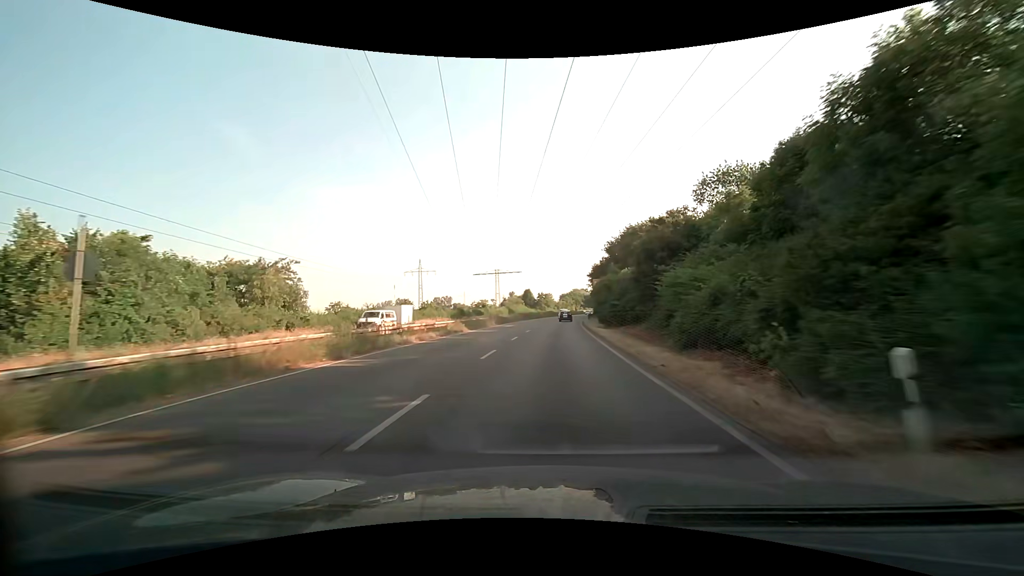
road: trunk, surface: asphalt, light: Day
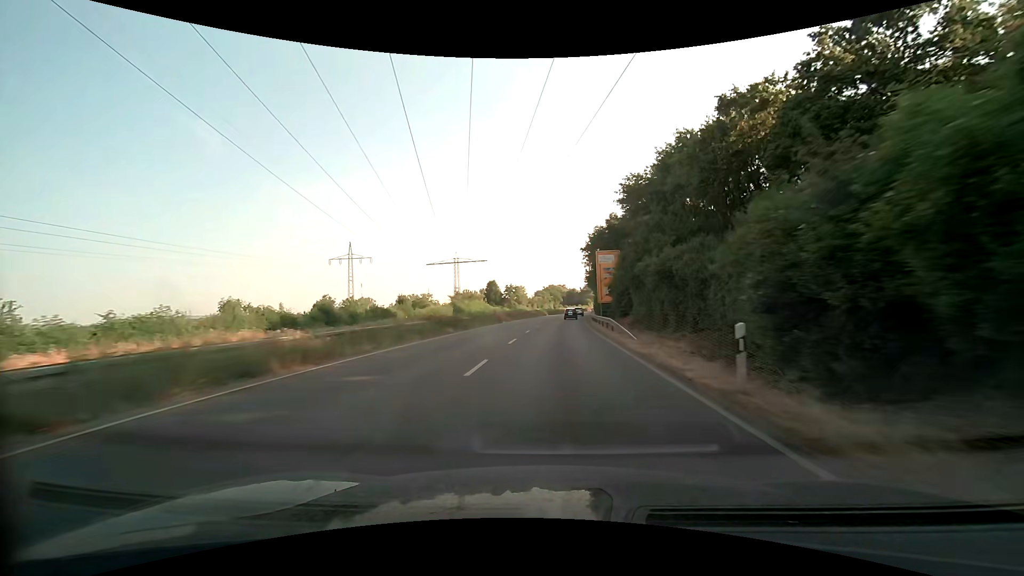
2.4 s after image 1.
(+1.4, +49.1) m; +3°
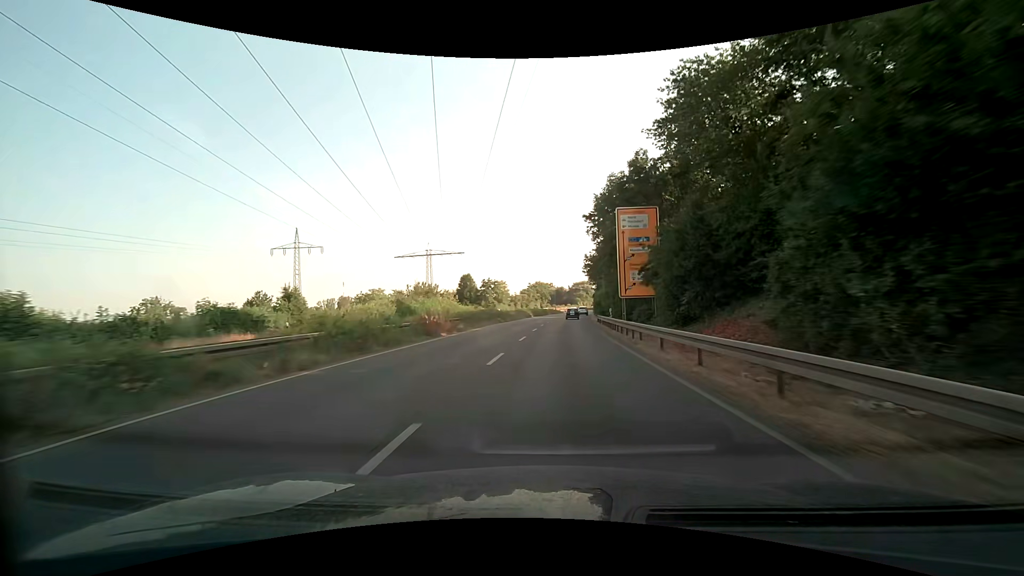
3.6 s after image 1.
(+0.2, +25.2) m; +2°
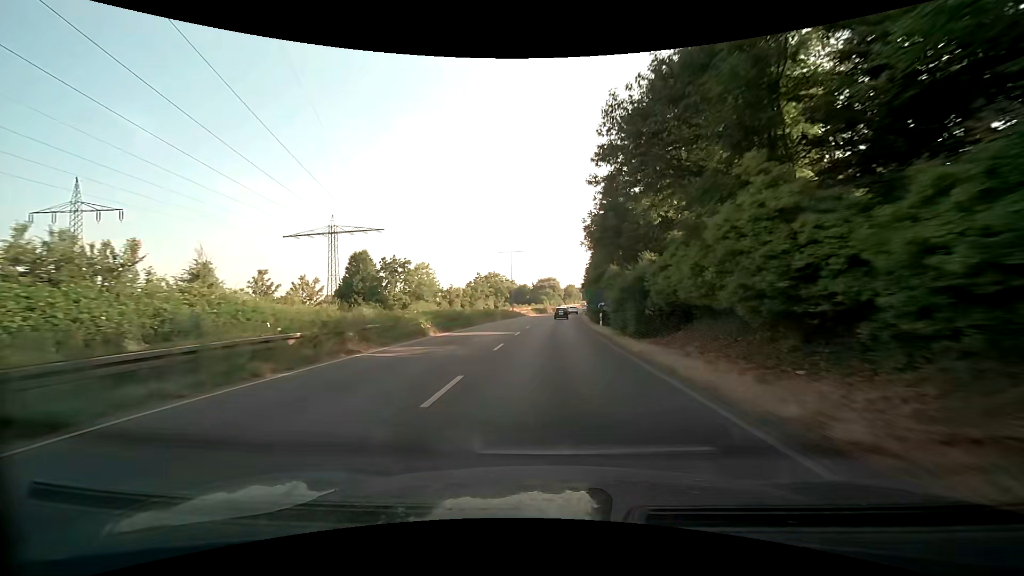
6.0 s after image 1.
(+1.7, +49.9) m; +4°
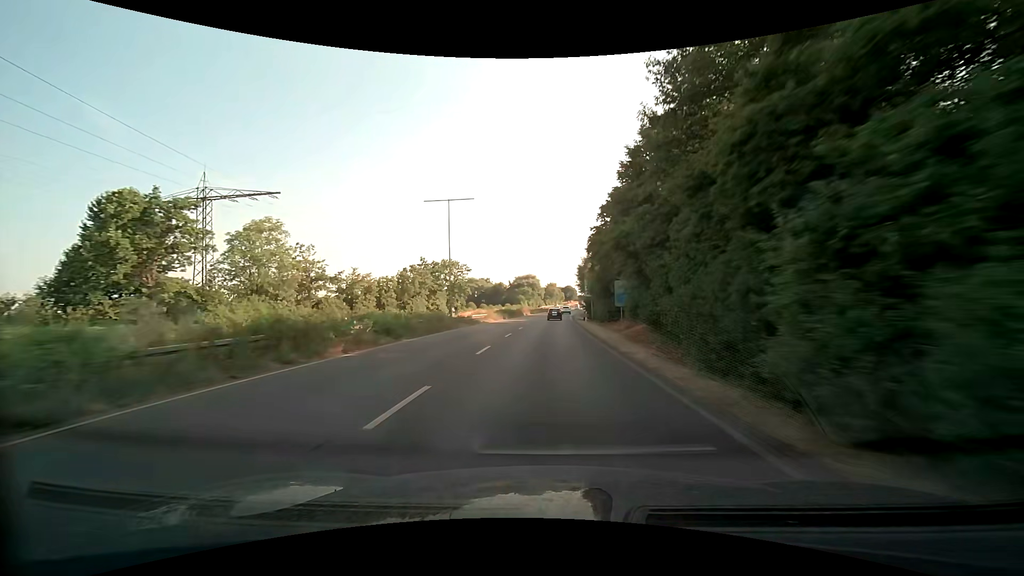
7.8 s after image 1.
(+0.9, +37.2) m; +3°
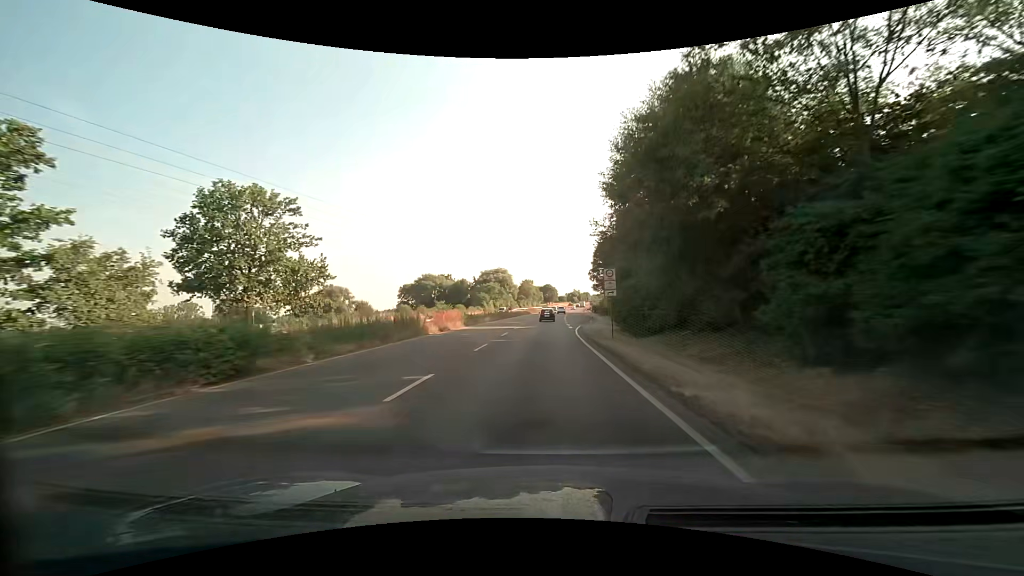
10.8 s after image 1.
(+1.5, +61.3) m; +3°
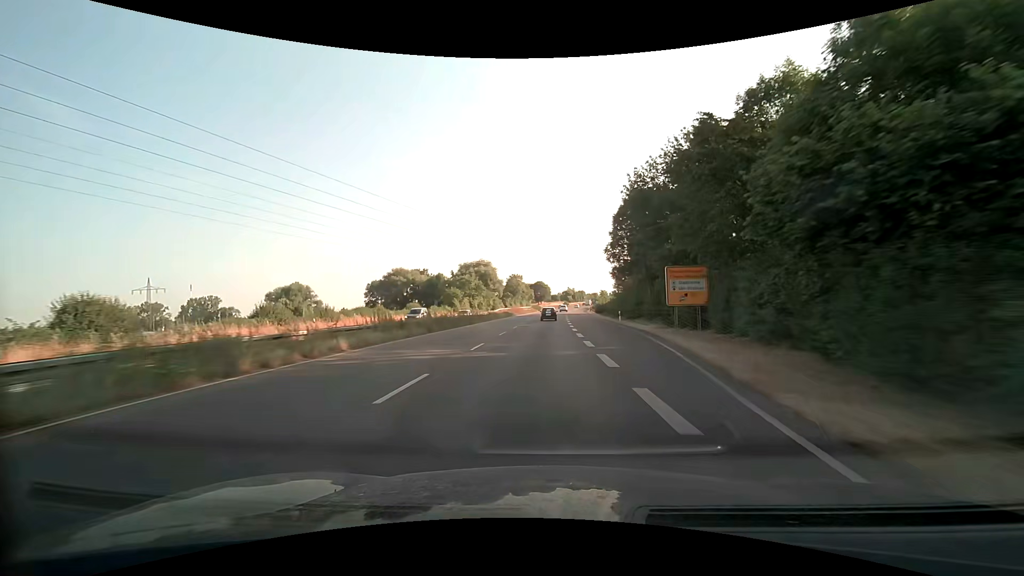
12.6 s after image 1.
(+0.2, +36.2) m; +1°
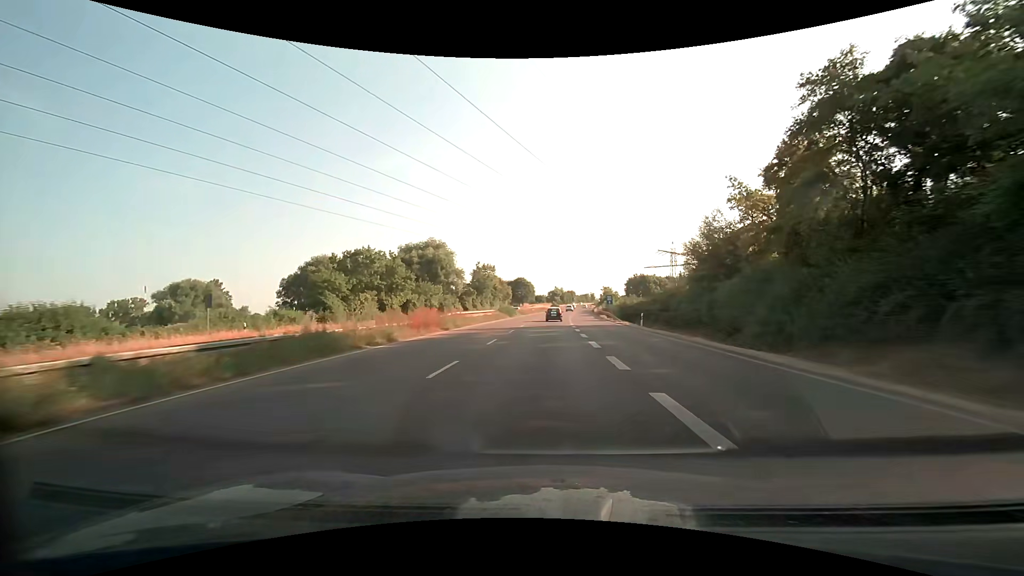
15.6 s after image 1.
(+0.9, +60.6) m; +2°
(0, +10) (0, +20) (0, +30) (0, +40) (+1, +50) (+1, +60) (+1, +70) (+2, +80) (+3, +90) (+3, +100) m
